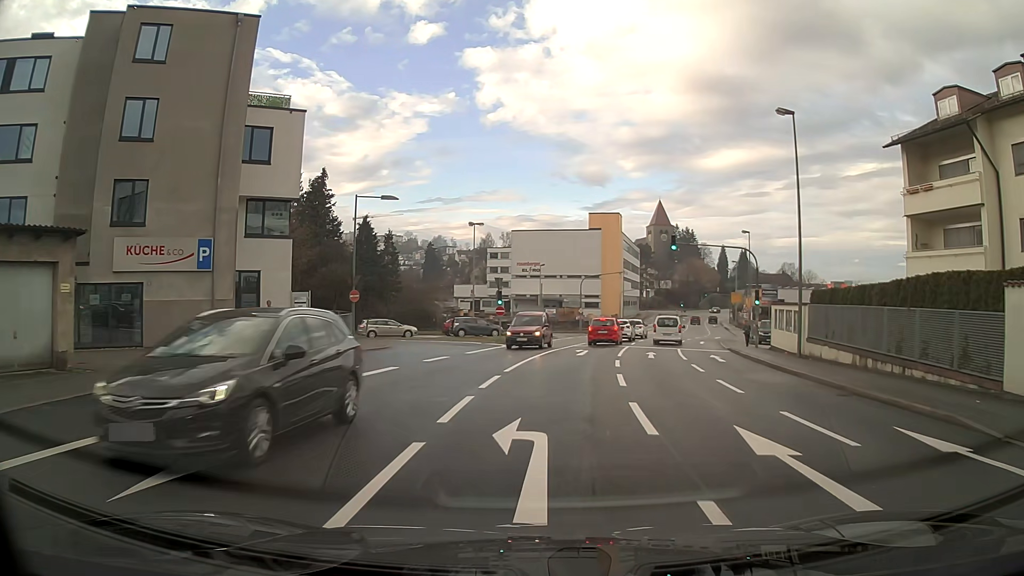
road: tertiary_link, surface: asphalt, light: Day
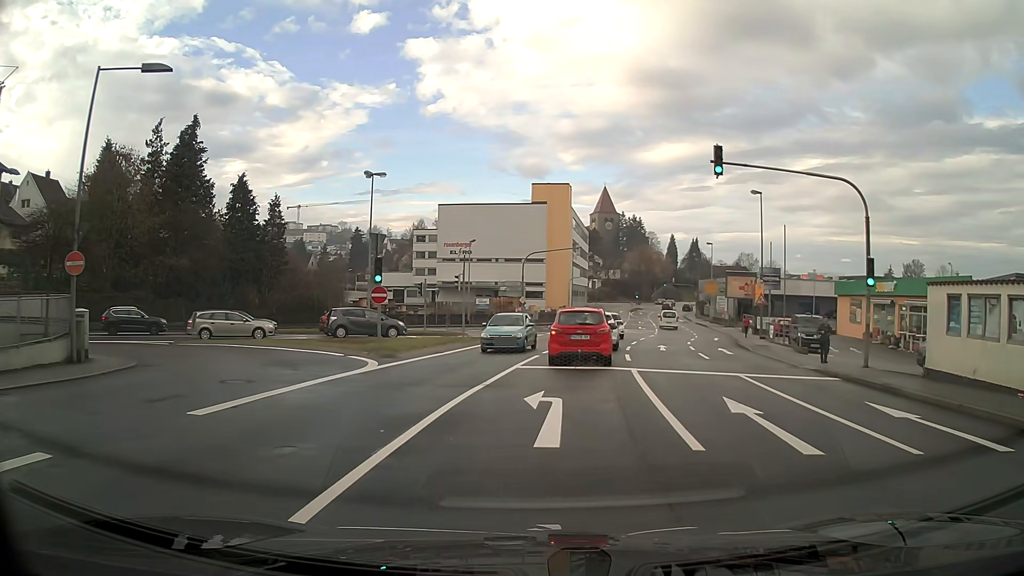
(+0.9, +19.0) m; +5°
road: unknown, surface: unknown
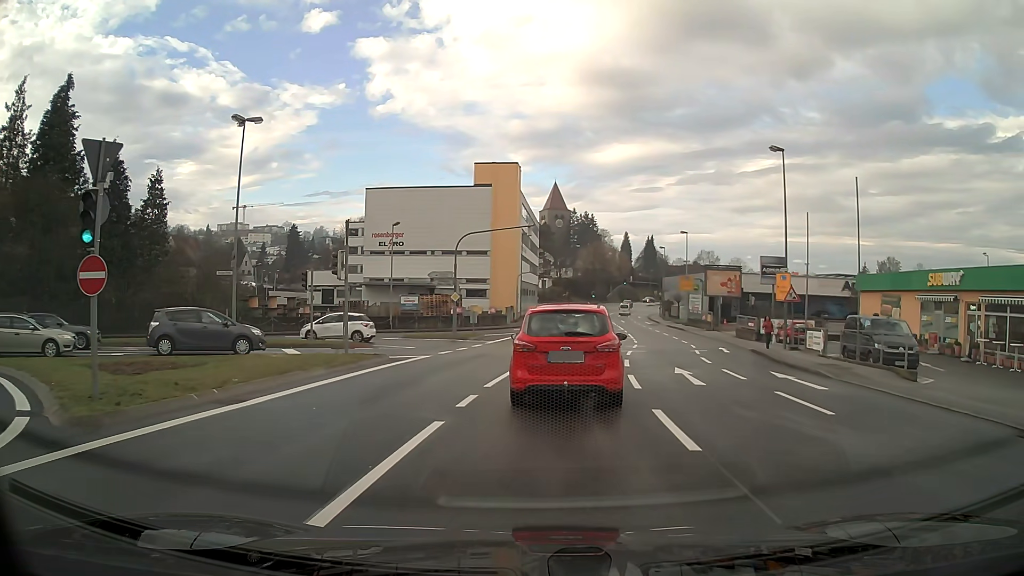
(+0.5, +13.3) m; +4°
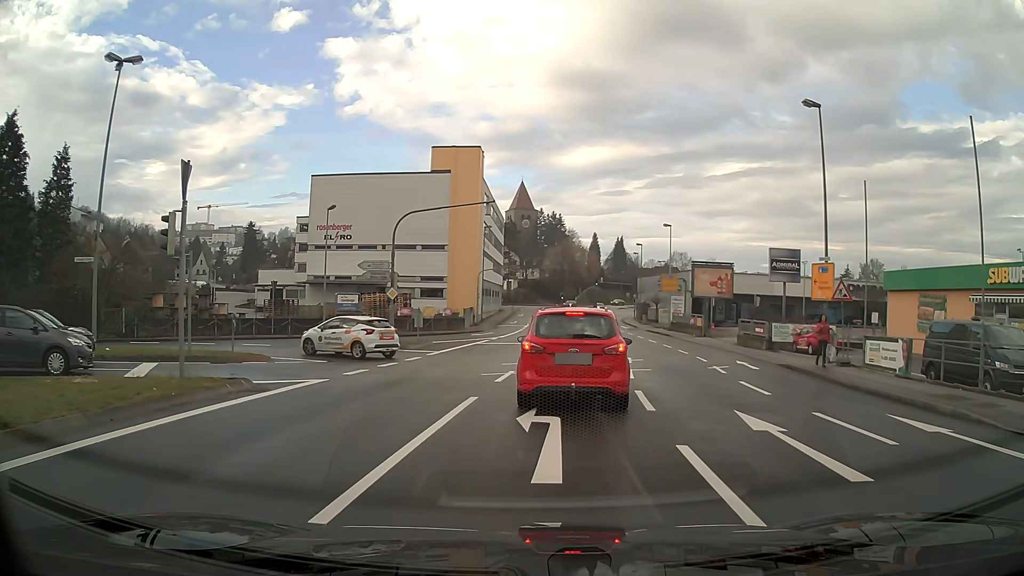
(+0.2, +8.7) m; +3°
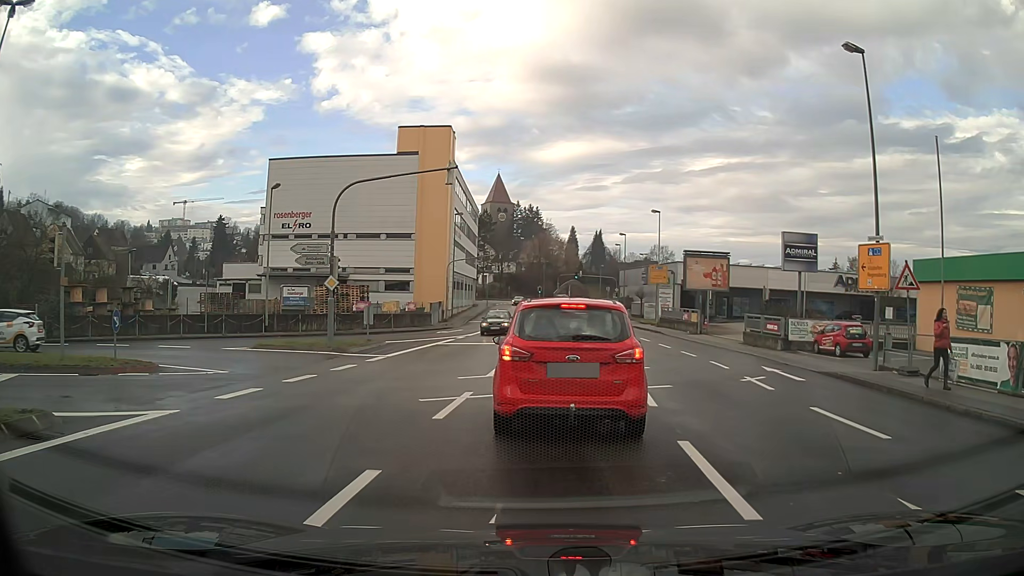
(+0.1, +5.8) m; +2°
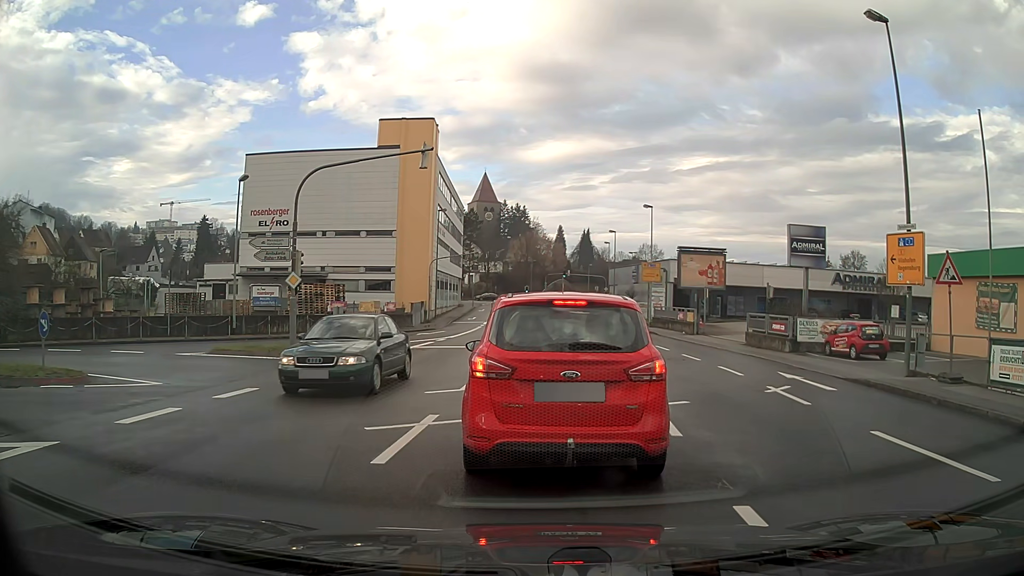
(0.0, +2.6) m; +1°
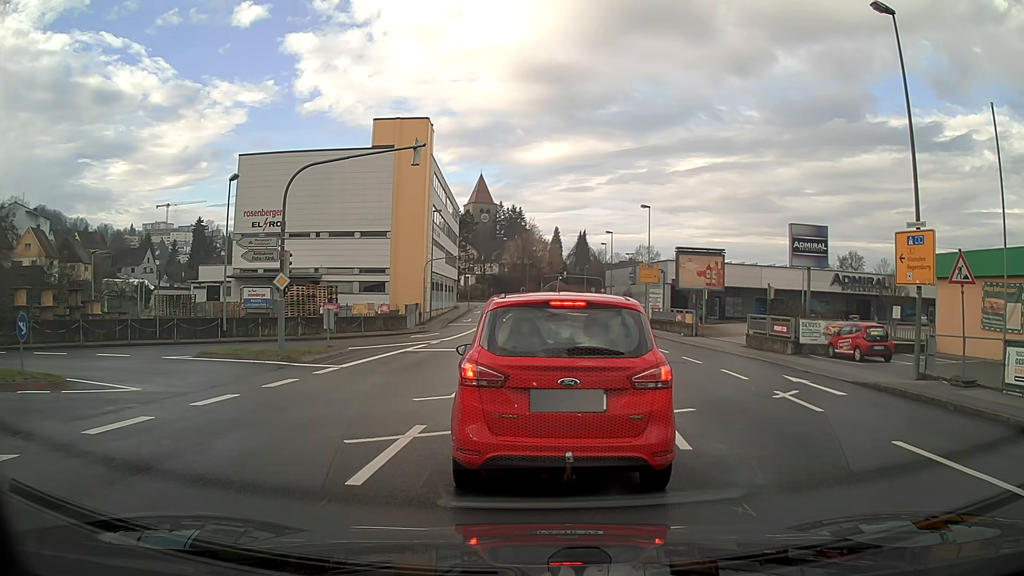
(0.0, +0.7) m; 0°
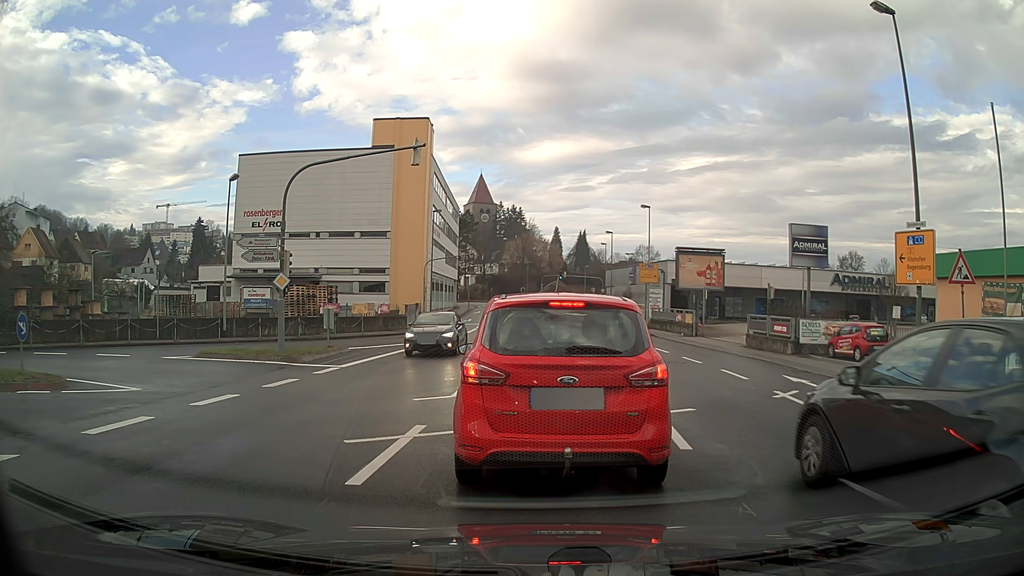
(0.0, +0.1) m; 0°
